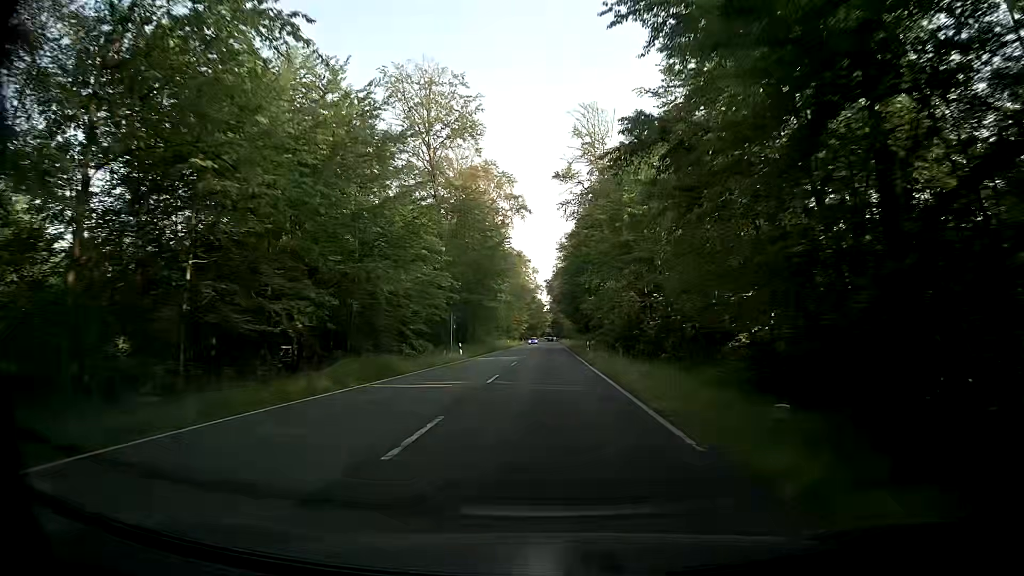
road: secondary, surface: asphalt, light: Day
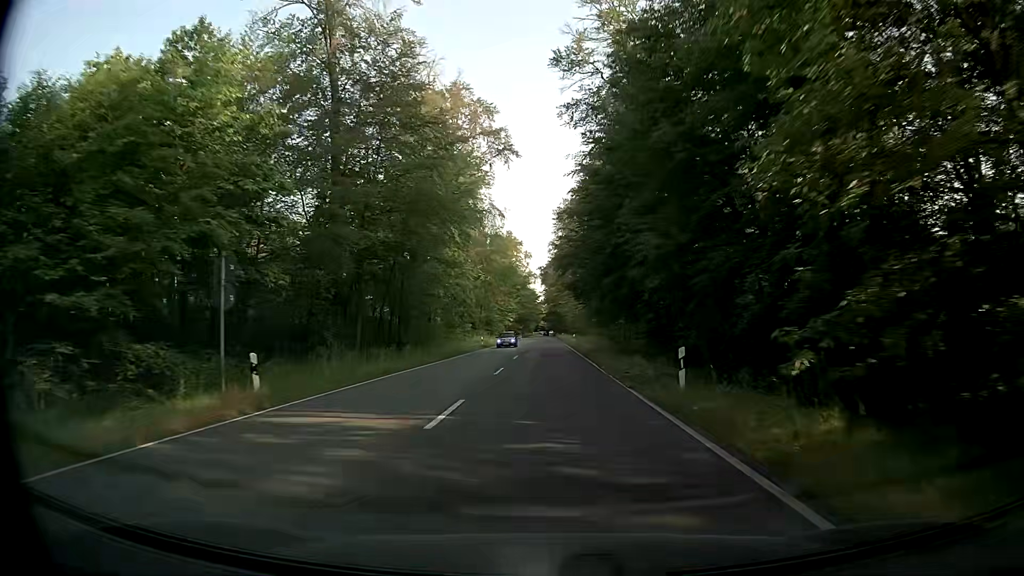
(+0.1, +34.1) m; +1°
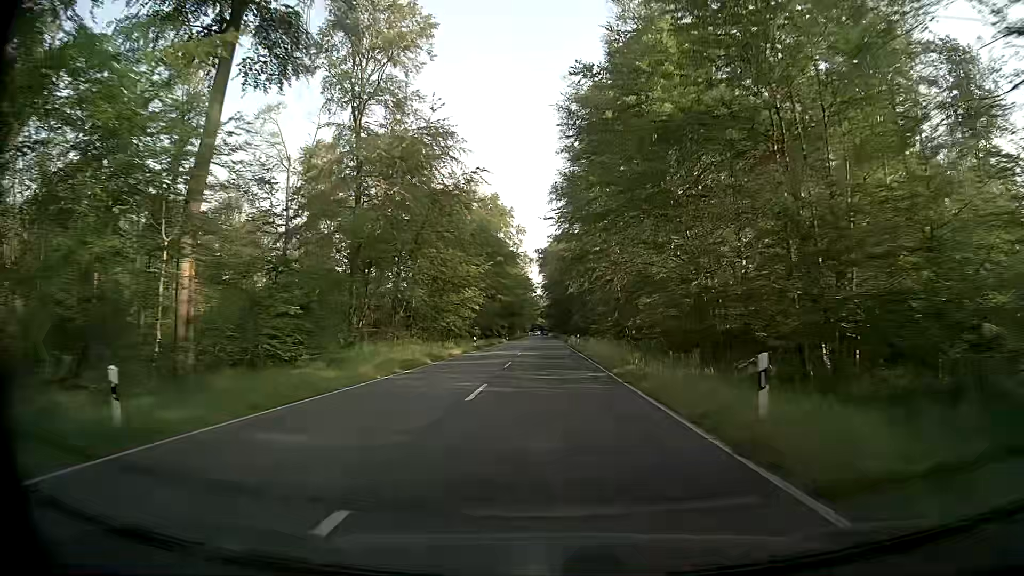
(-0.2, +56.2) m; 0°
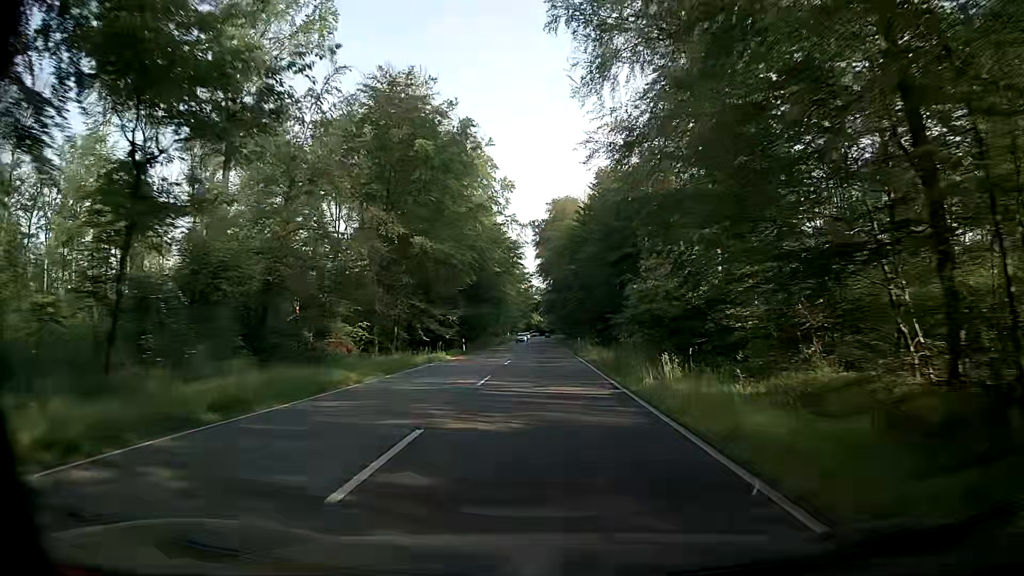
(+0.2, +55.7) m; 0°
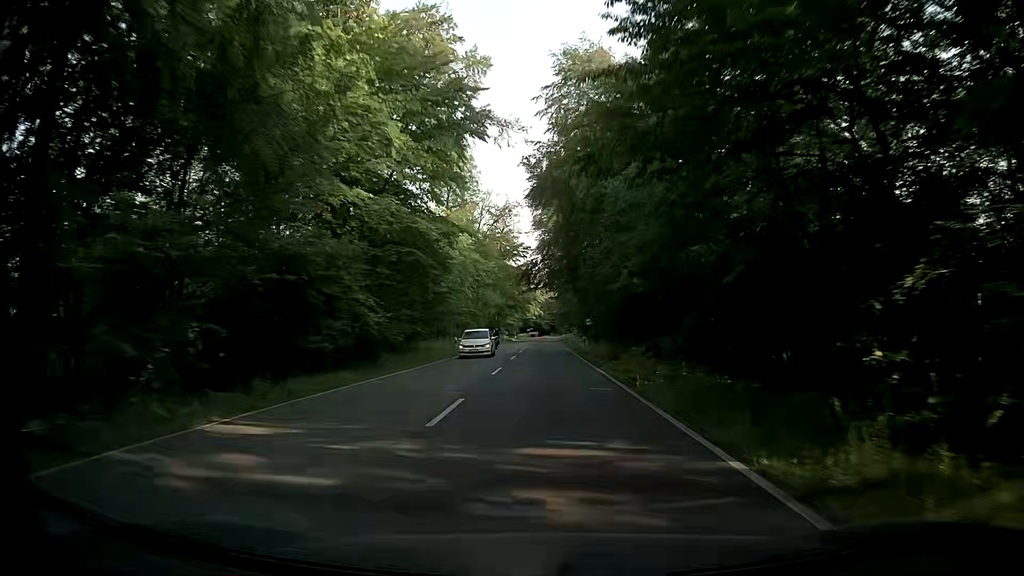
(-0.4, +55.5) m; 0°
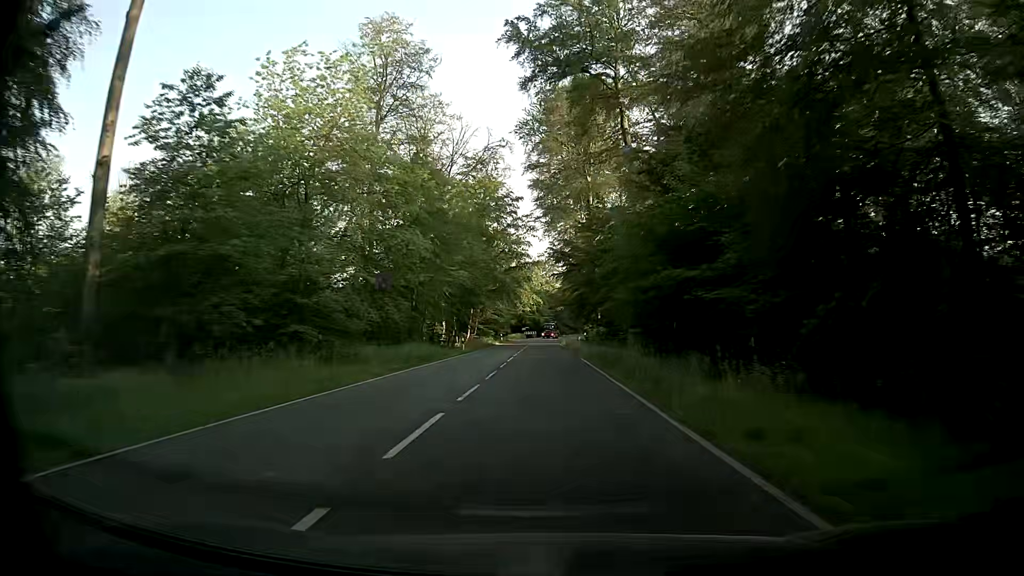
(-0.1, +44.3) m; 0°
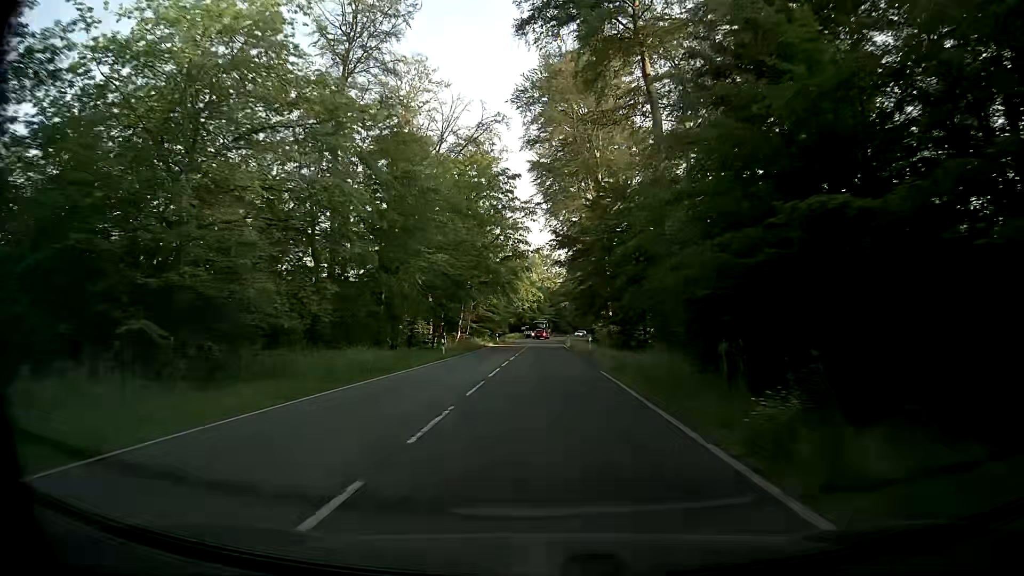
(-0.1, +11.1) m; 0°
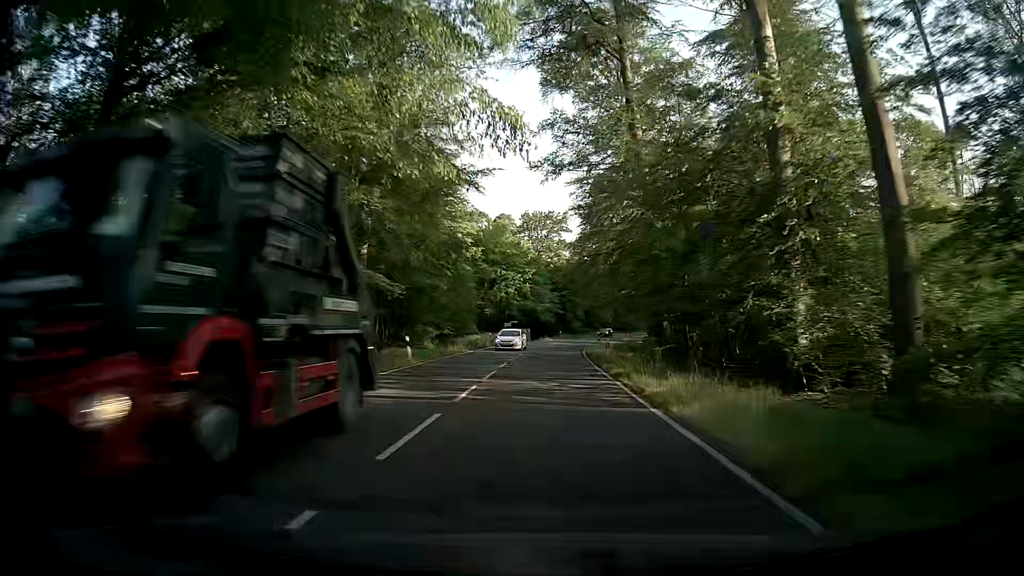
(+0.2, +55.5) m; 0°
